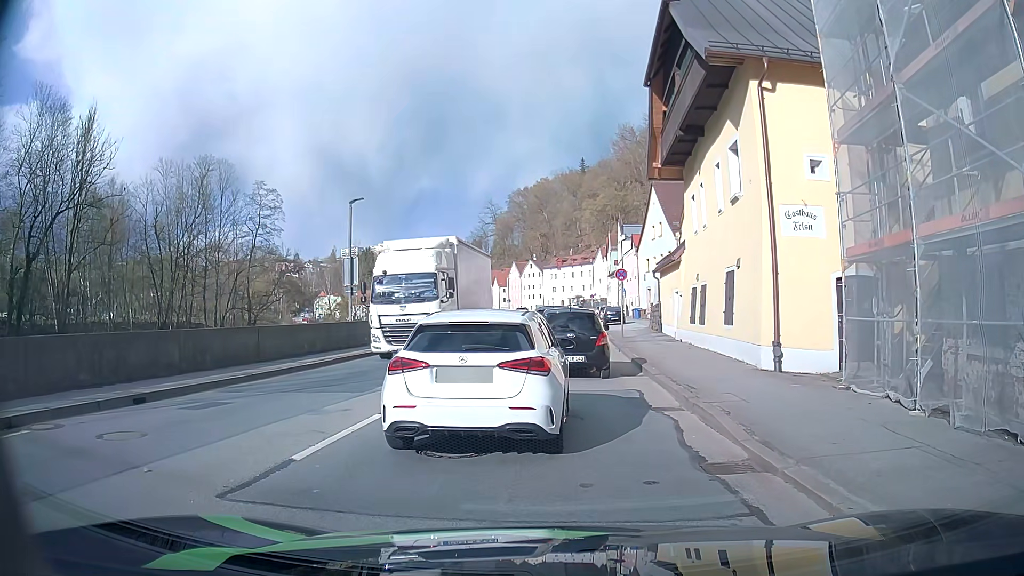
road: primary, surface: asphalt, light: Day
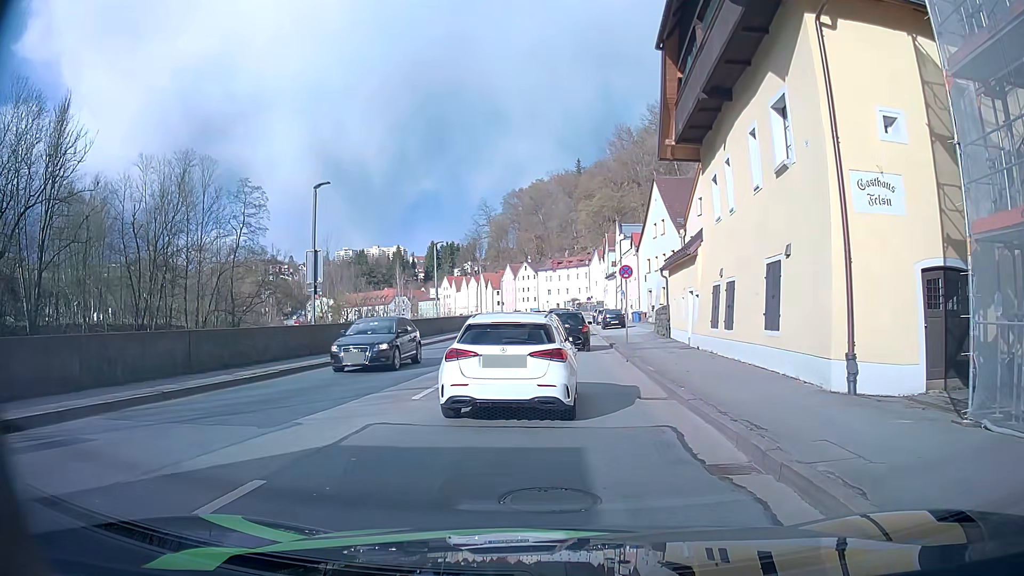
(-0.1, +4.2) m; -2°
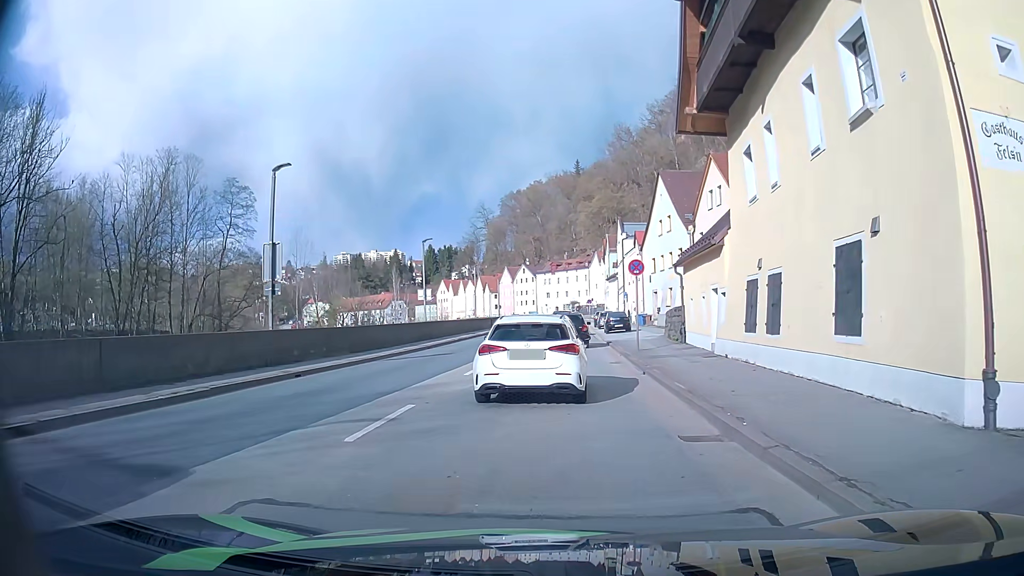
(+0.1, +4.0) m; +2°
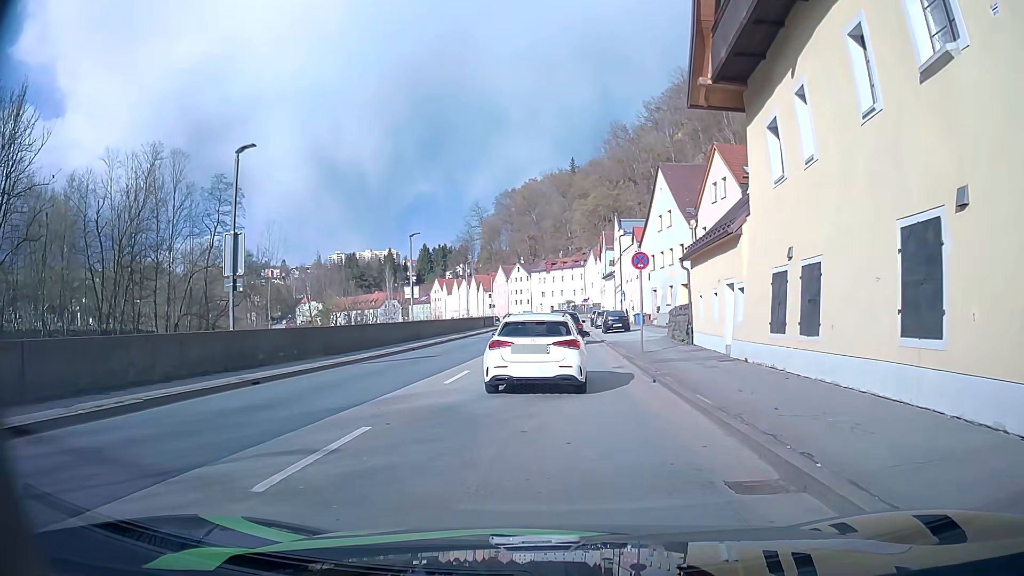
(0.0, +2.5) m; -1°
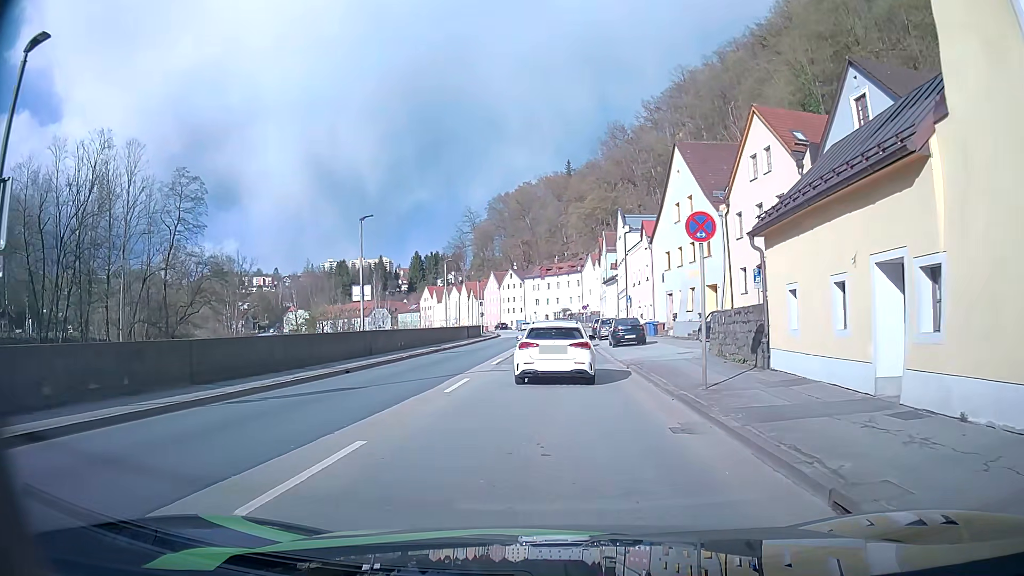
(+0.1, +9.8) m; 0°
(0, +10) (0, +20) (+1, +30) (+1, +40) (+1, +50) (+1, +60) (+1, +70) (+1, +80) (0, +90) (-1, +100) m
